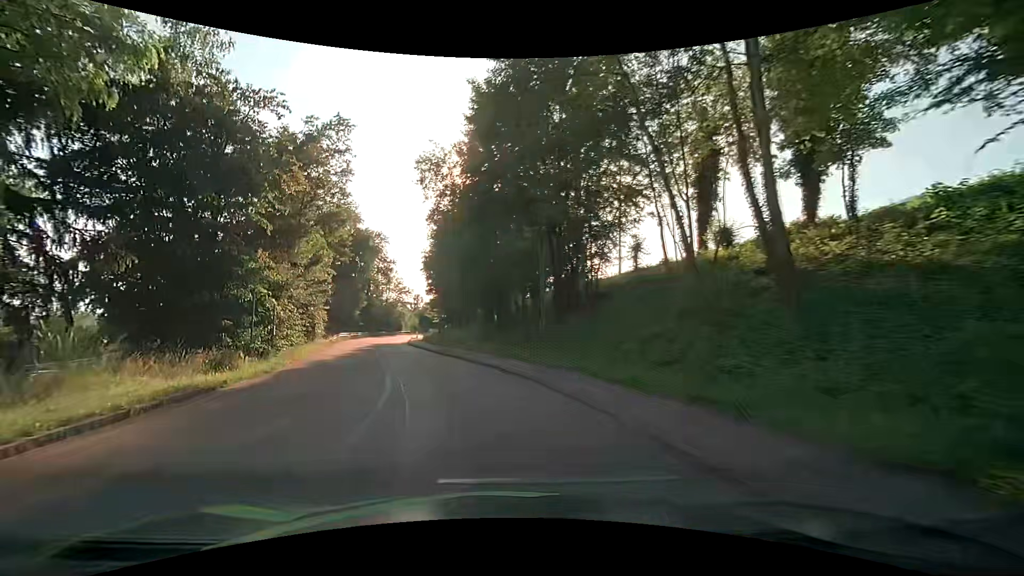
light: Day
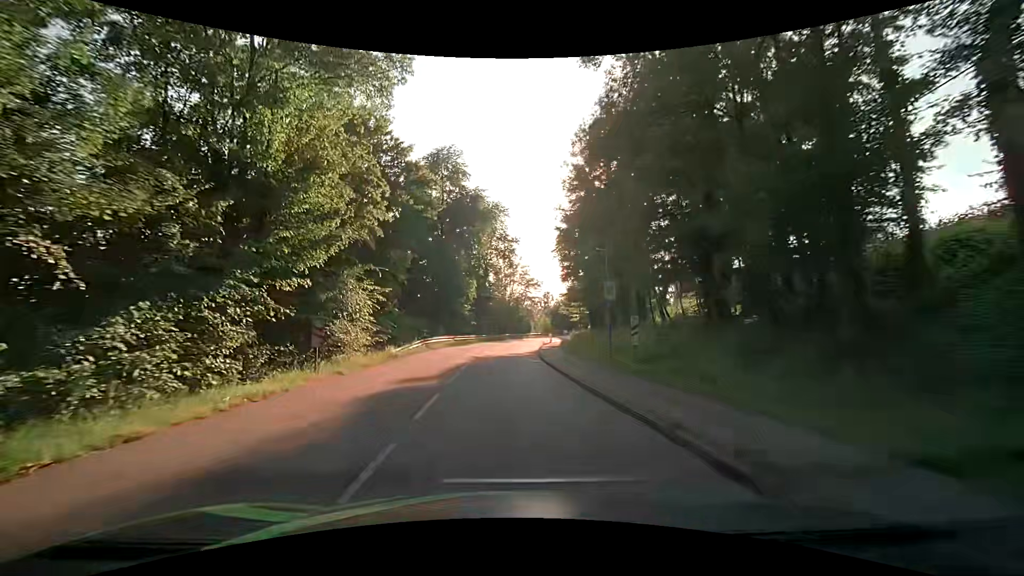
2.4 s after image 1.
(-4.1, +23.8) m; -14°
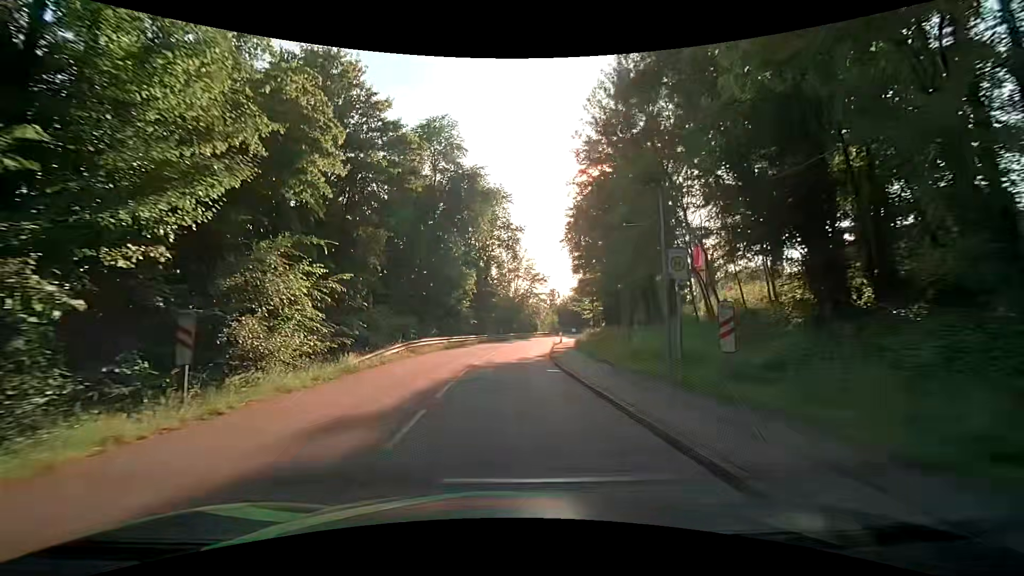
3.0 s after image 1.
(0.0, +6.6) m; -1°
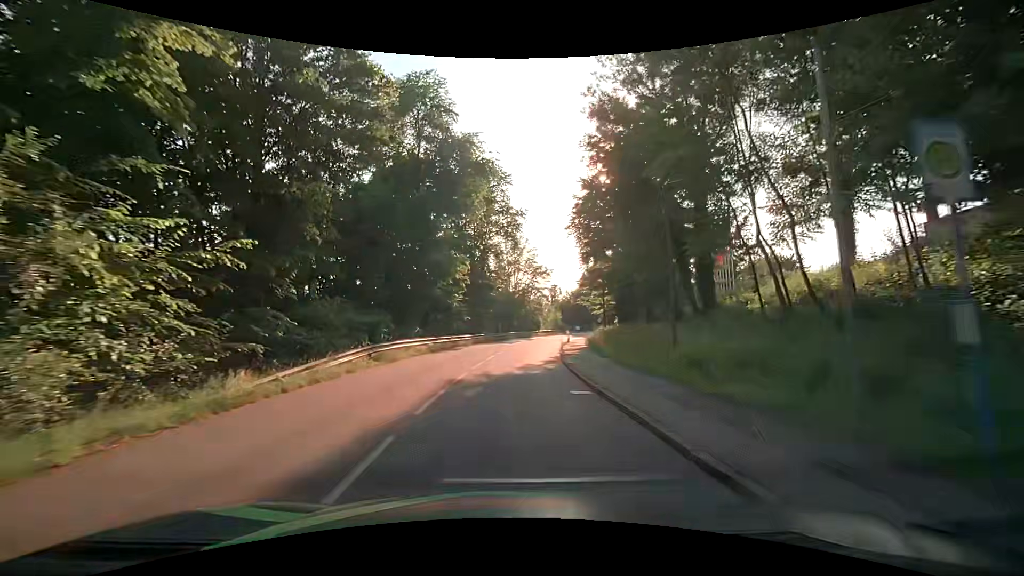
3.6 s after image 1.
(+0.1, +6.7) m; 0°
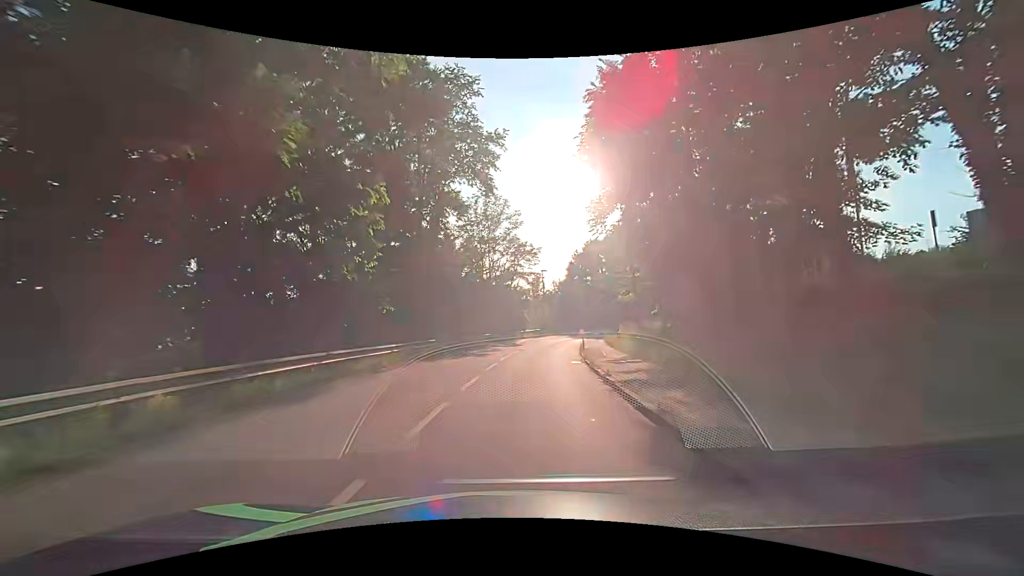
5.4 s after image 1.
(+0.4, +19.8) m; +4°
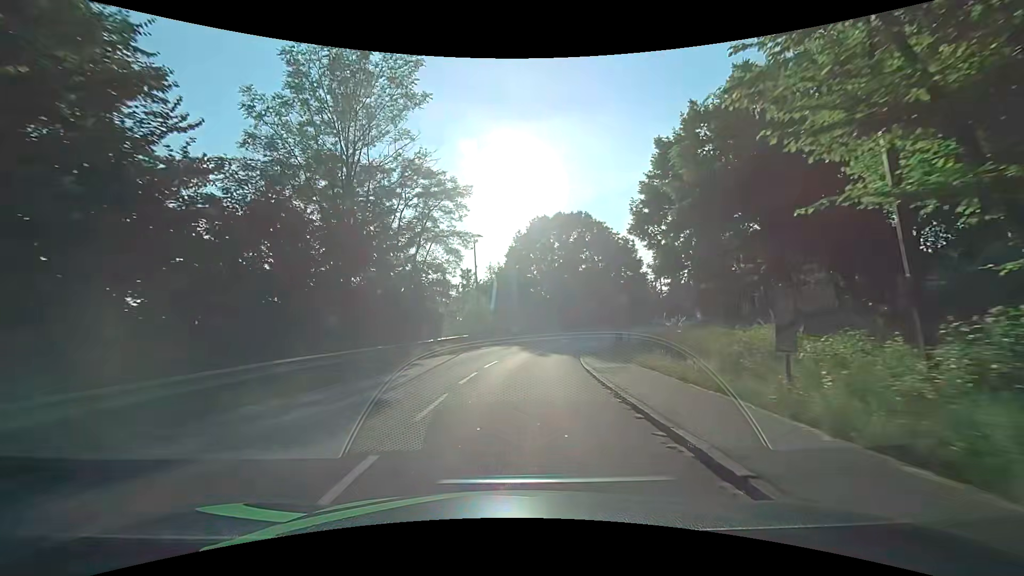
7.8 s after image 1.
(+1.1, +25.9) m; +6°
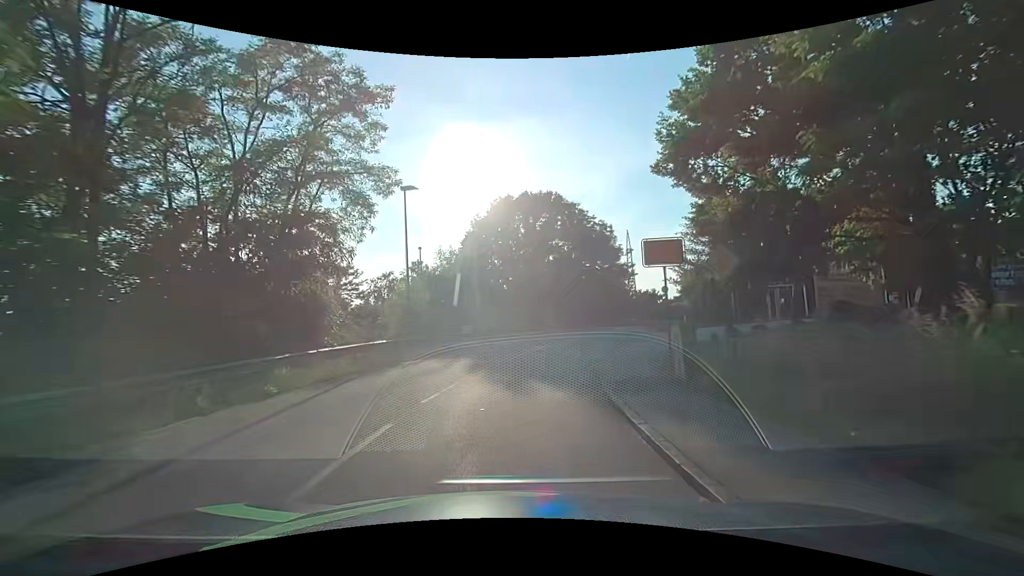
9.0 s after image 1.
(+0.5, +12.6) m; +4°
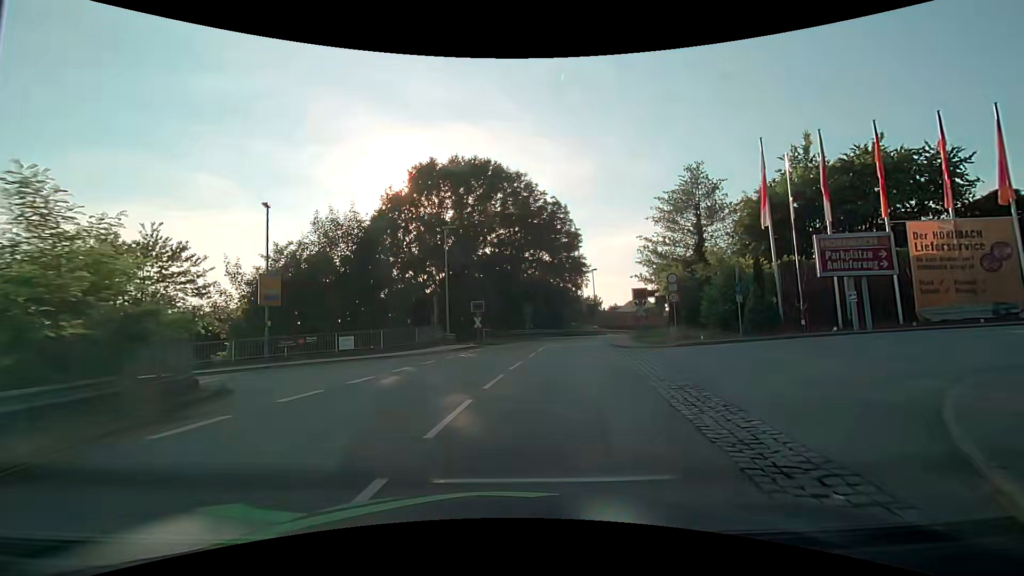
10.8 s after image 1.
(+1.1, +16.5) m; +9°
